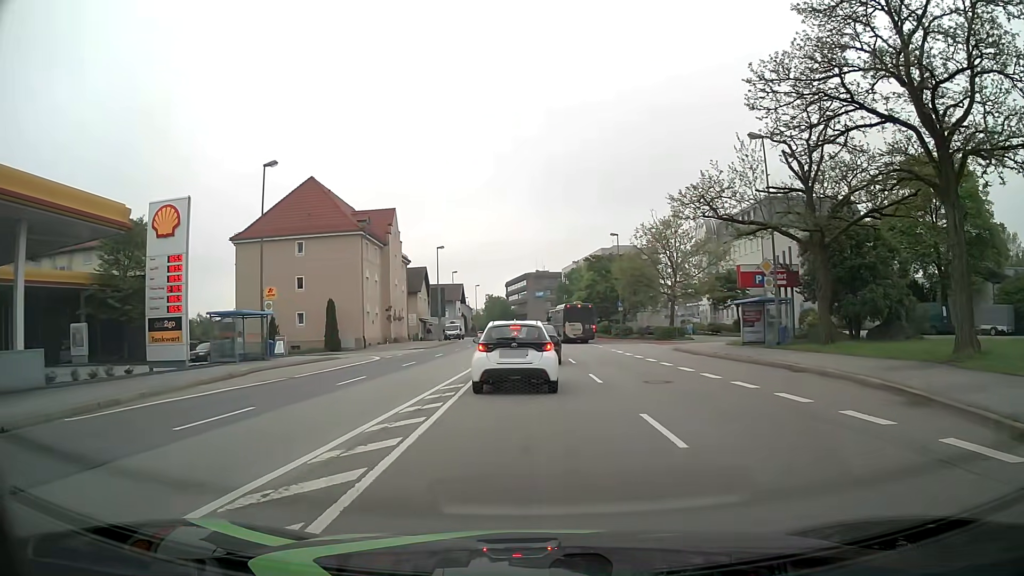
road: primary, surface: asphalt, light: Day
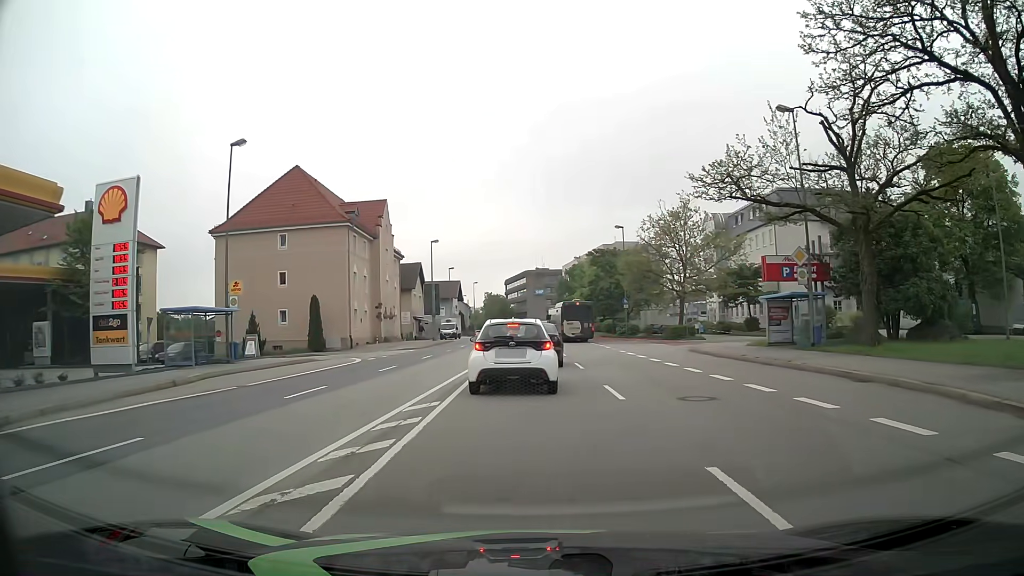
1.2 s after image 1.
(0.0, +4.1) m; 0°
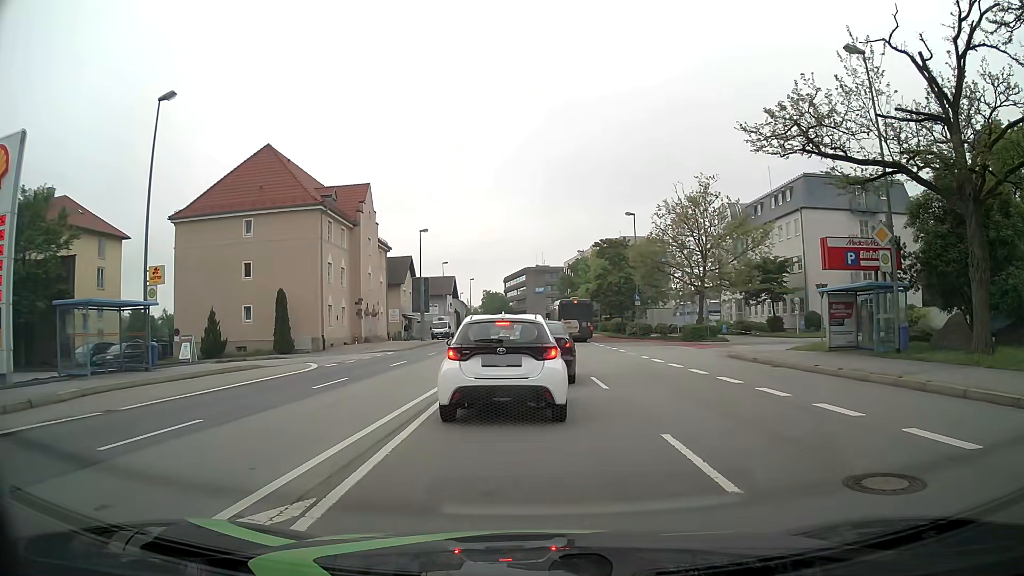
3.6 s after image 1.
(+0.1, +6.9) m; 0°
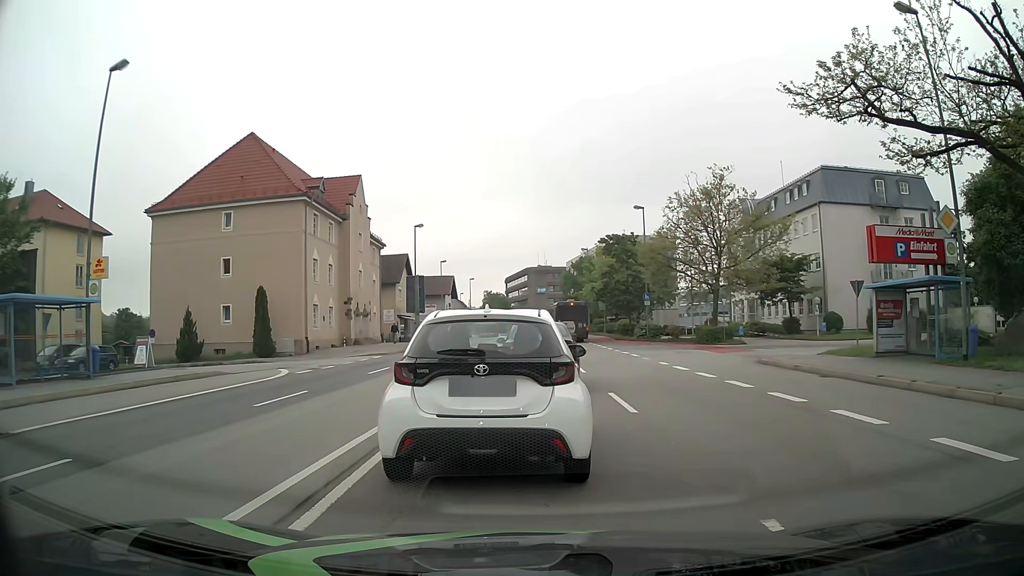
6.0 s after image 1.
(+0.1, +3.6) m; +2°
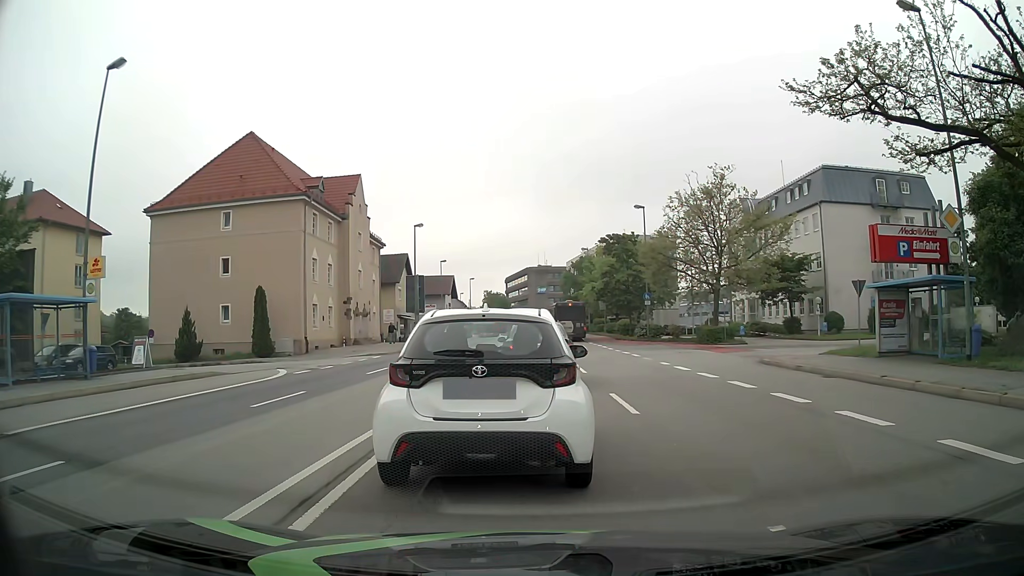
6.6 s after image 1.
(0.0, +0.2) m; 0°
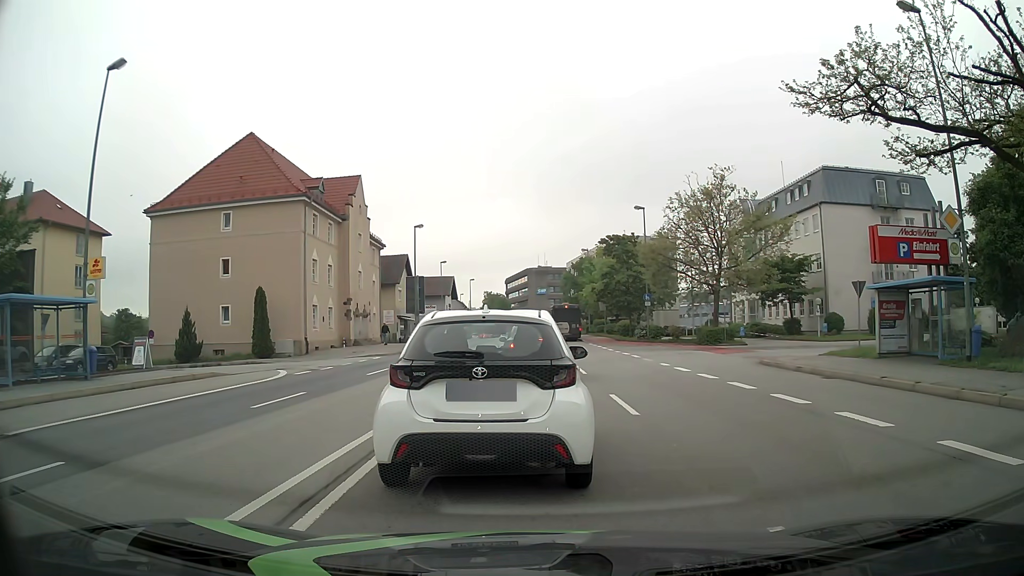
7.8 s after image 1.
(0.0, +0.1) m; 0°
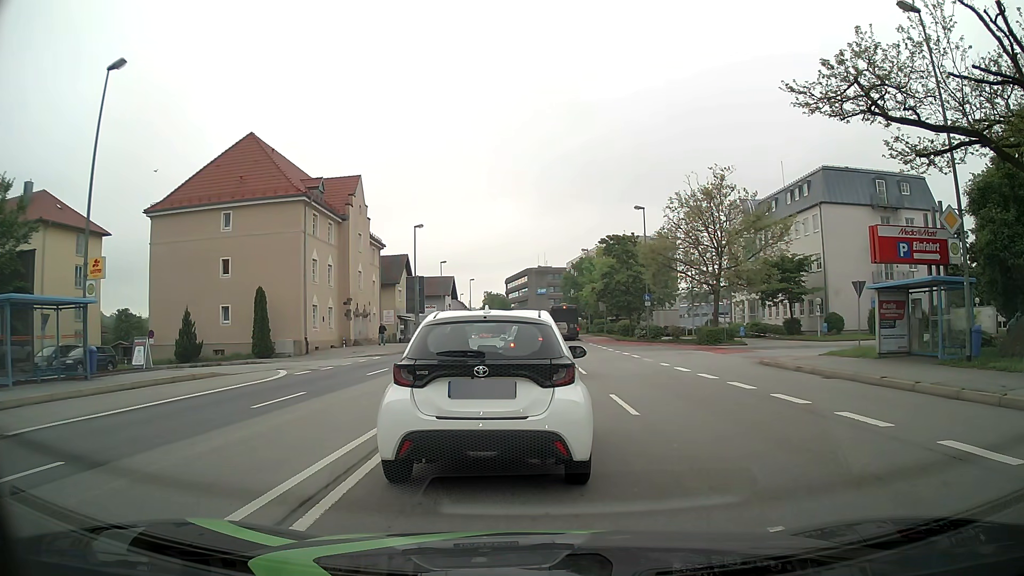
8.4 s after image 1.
(0.0, 0.0) m; 0°
